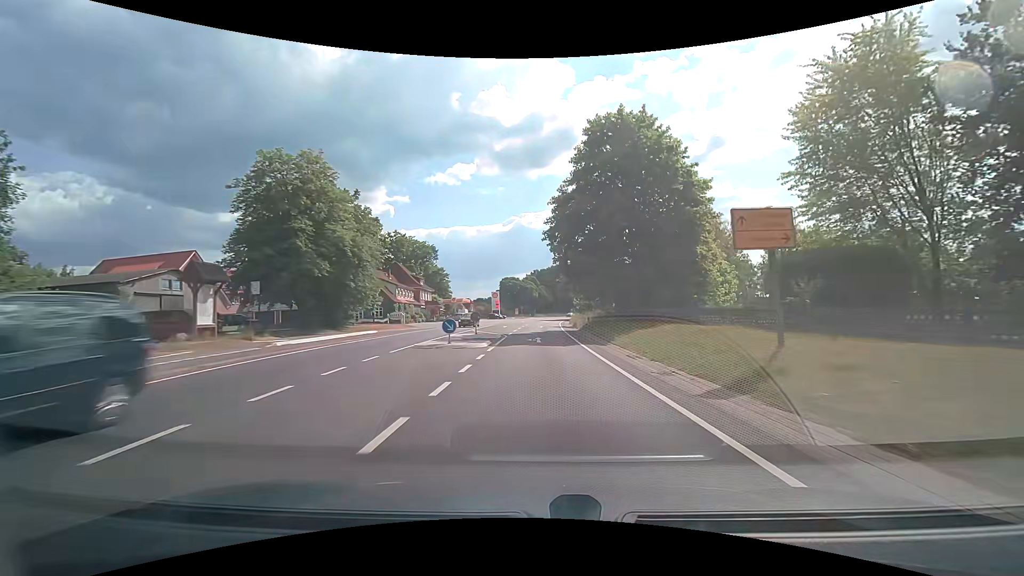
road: primary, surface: asphalt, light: Day
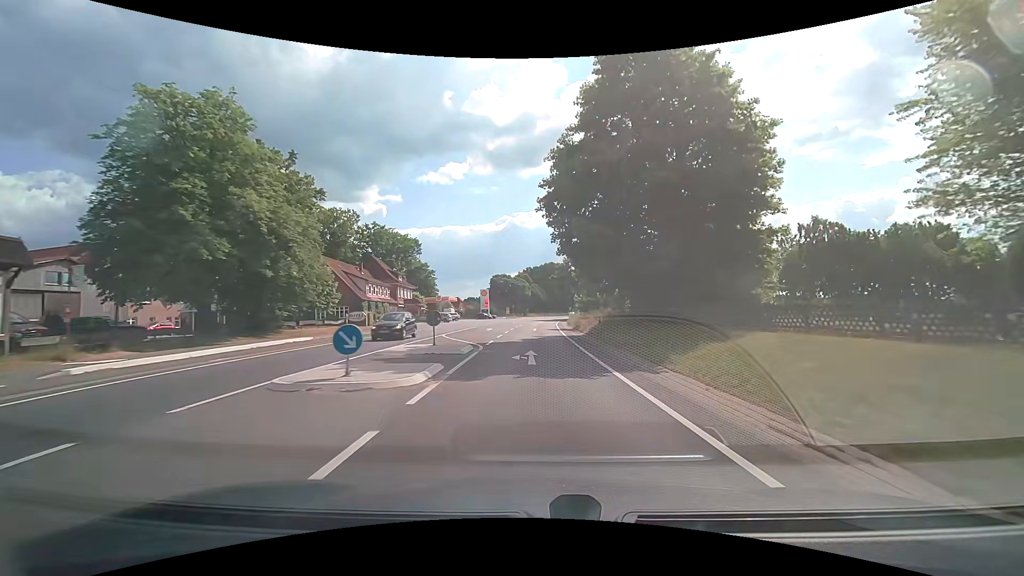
(0.0, +10.5) m; +1°
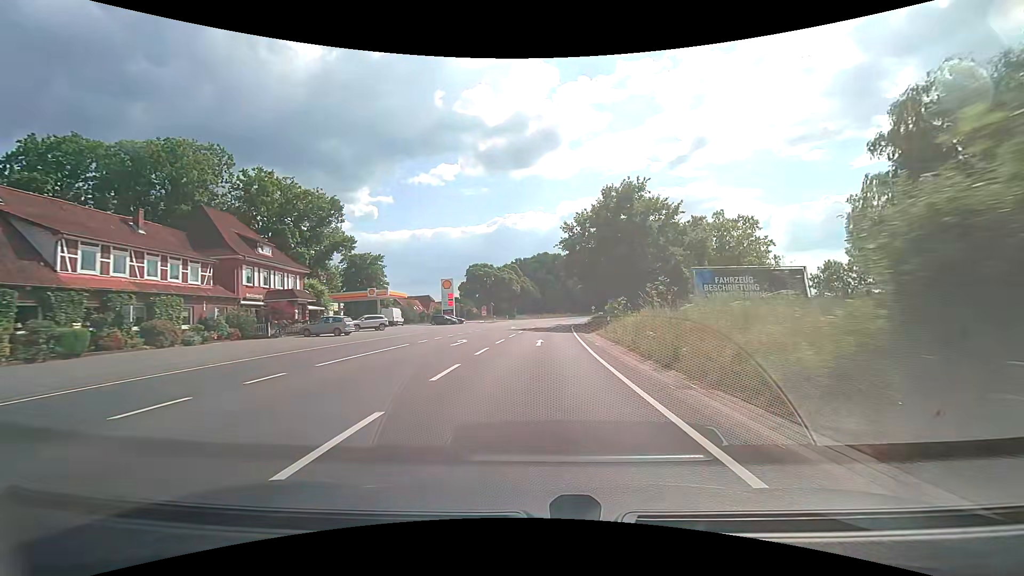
(+0.3, +42.3) m; +1°
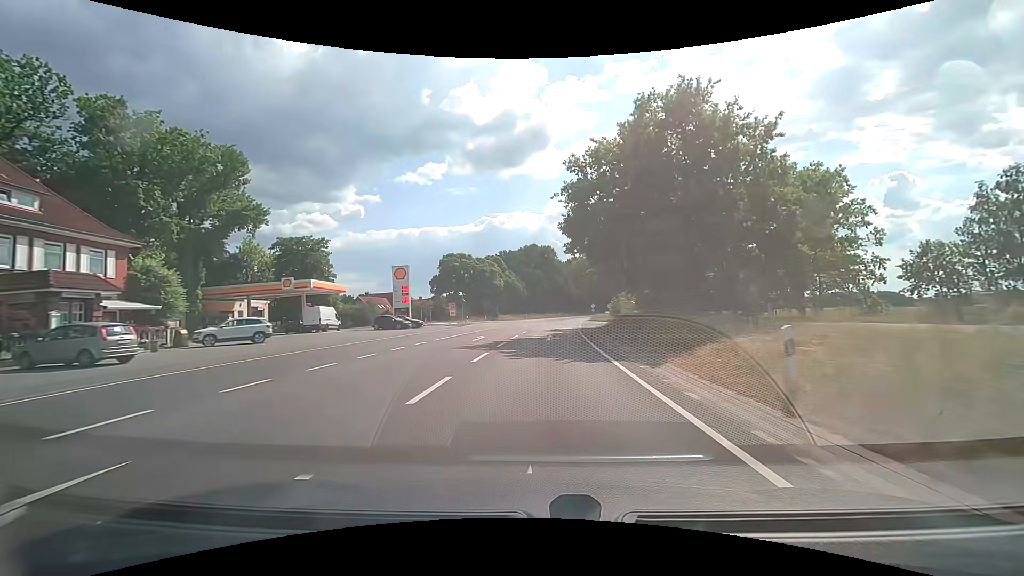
(+0.3, +21.3) m; +1°
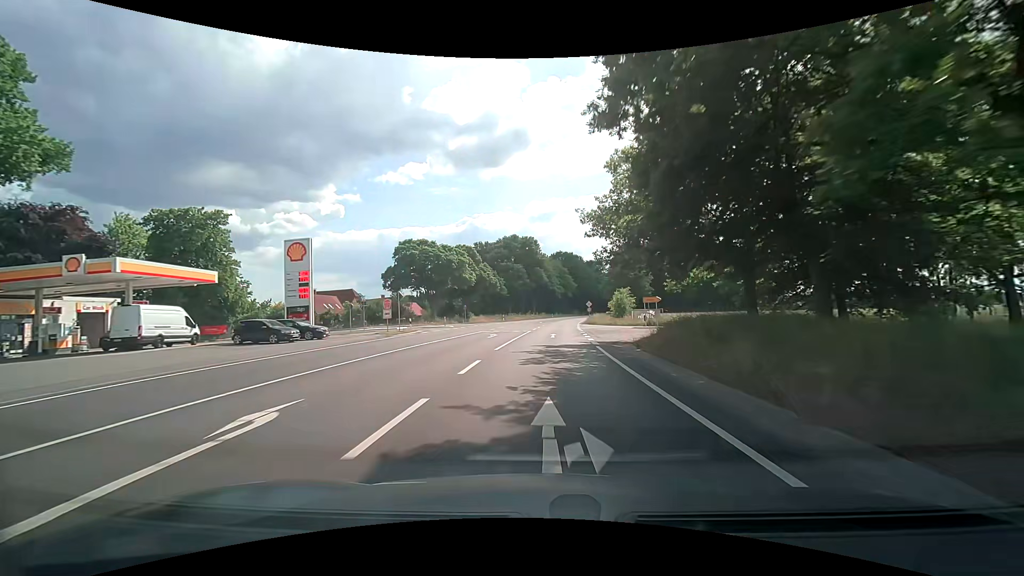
(+0.5, +21.4) m; +2°
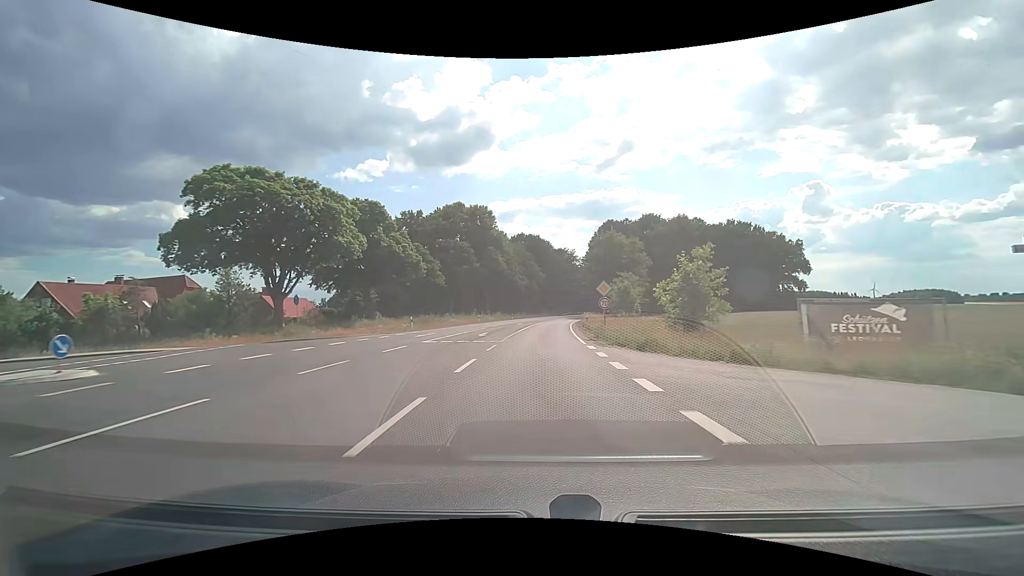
(+1.6, +42.5) m; +5°
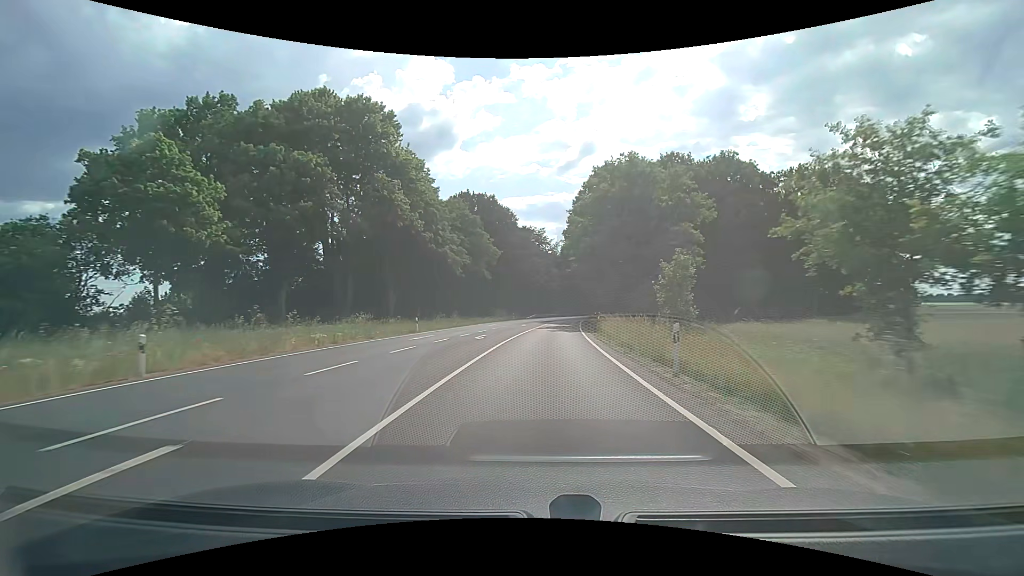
(+1.8, +52.7) m; +4°
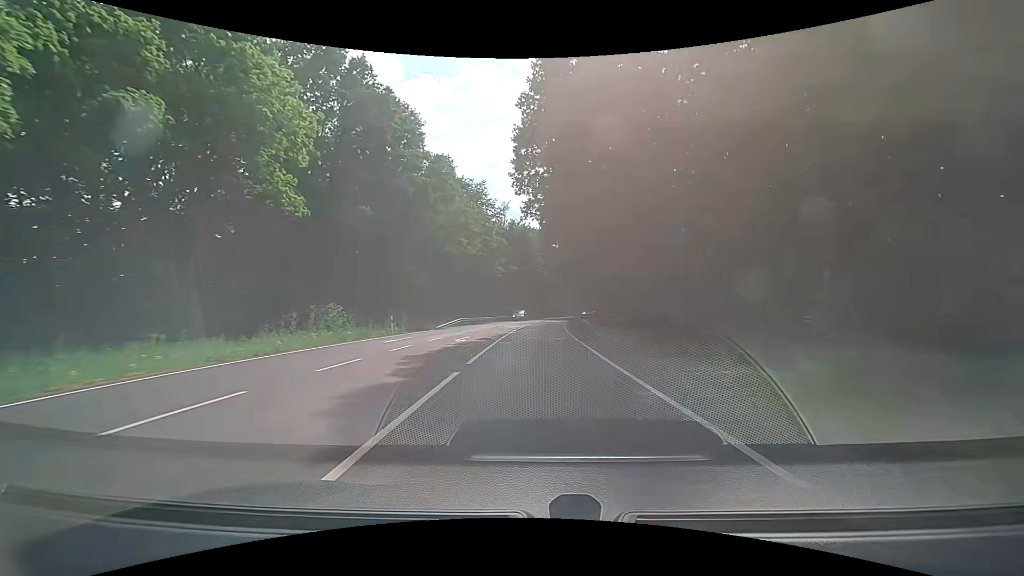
(+2.6, +52.4) m; +6°
(0, +10) (0, +20) (+1, +30) (+1, +40) (+1, +50) (+2, +60) (+3, +70) (+3, +80) (+4, +90) (+5, +100) m
